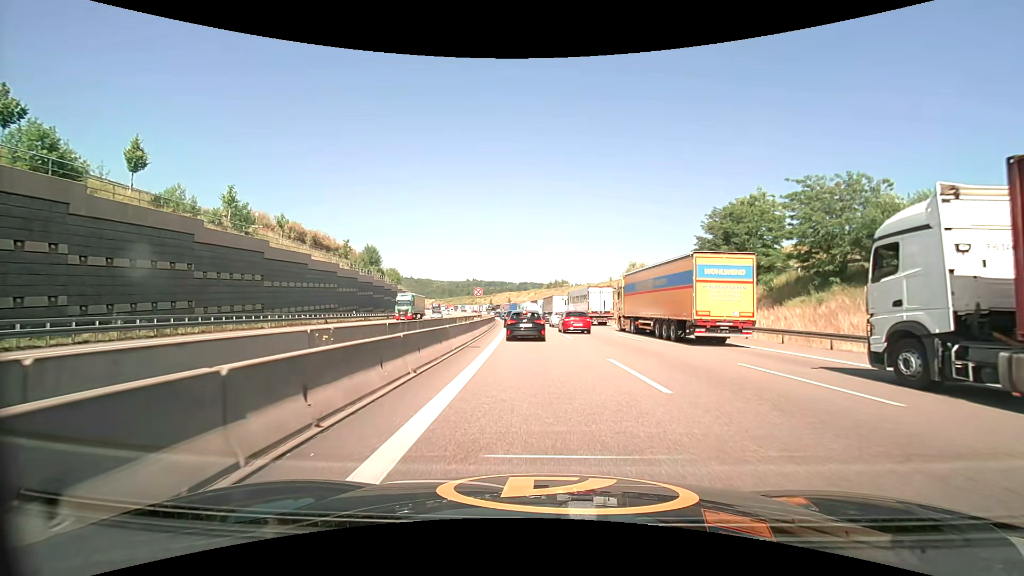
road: motorway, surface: asphalt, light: Day
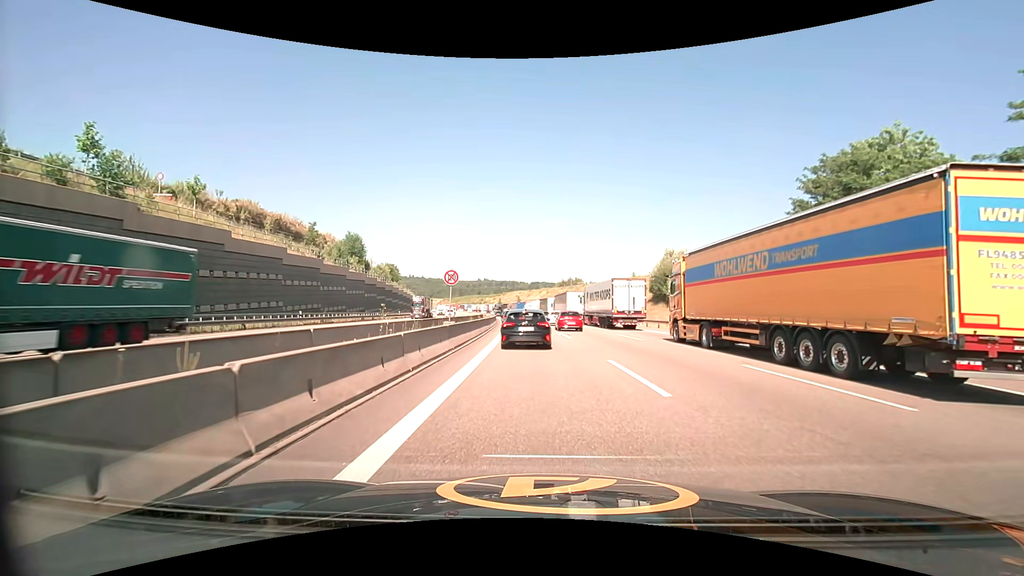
(-0.3, +17.6) m; -1°
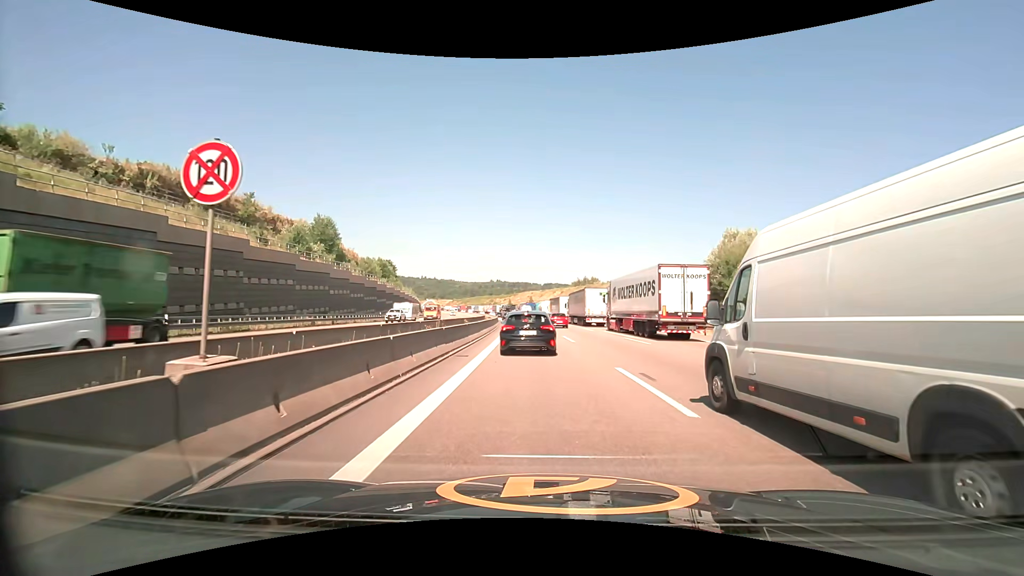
(-0.3, +18.8) m; -2°
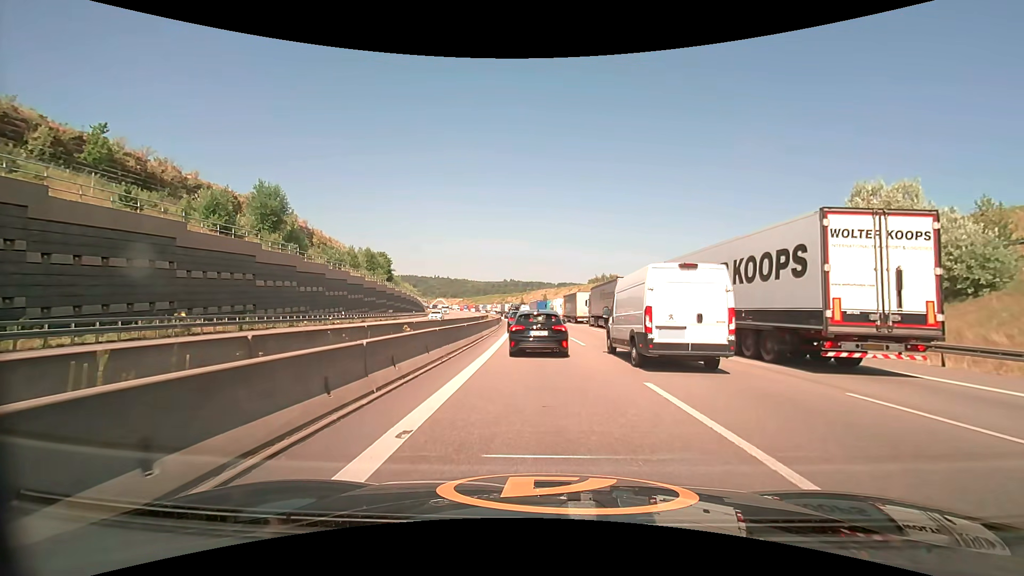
(-0.3, +20.1) m; -2°
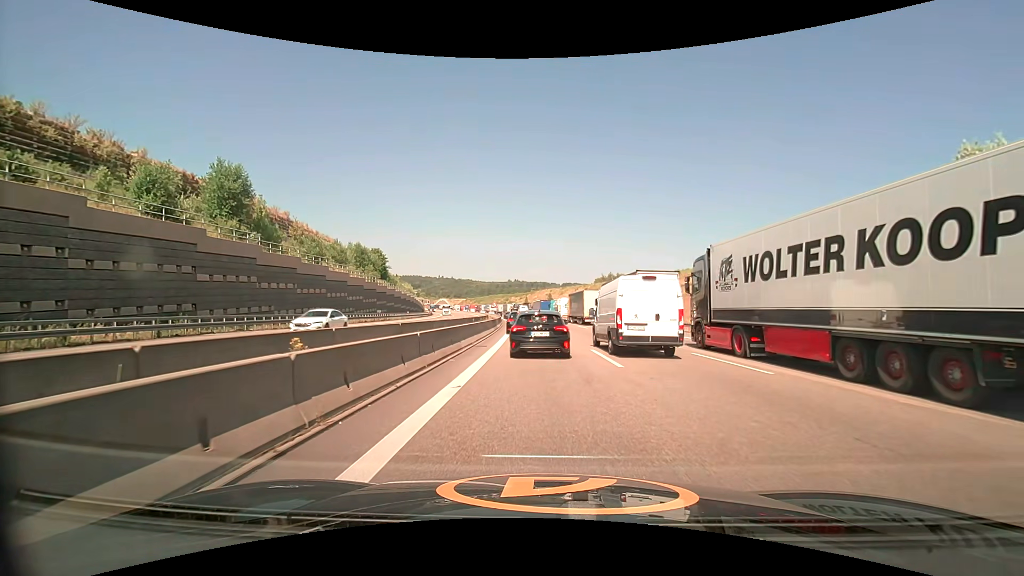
(0.0, +8.5) m; 0°
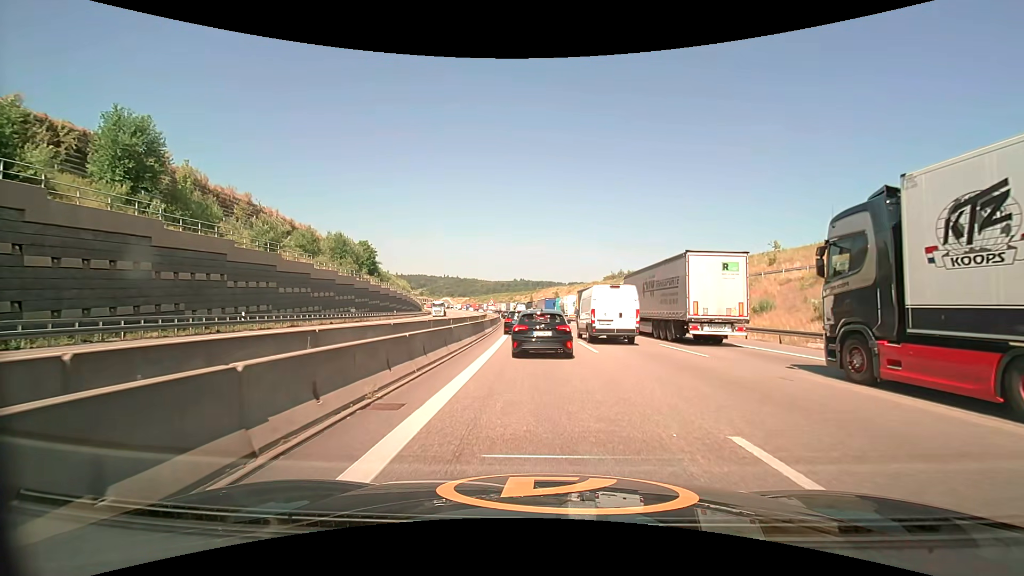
(-0.1, +13.0) m; -1°
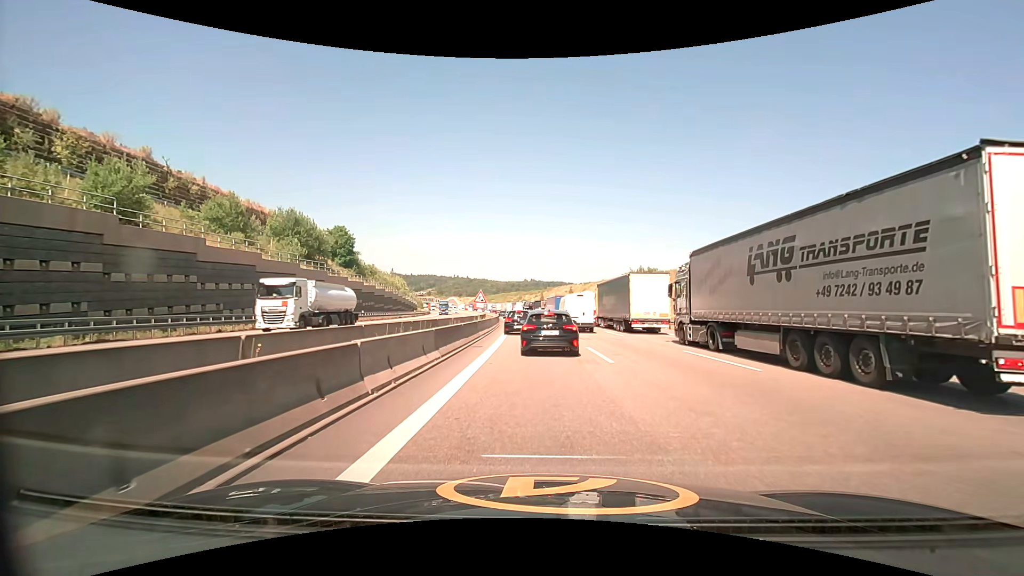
(-0.2, +20.9) m; -1°
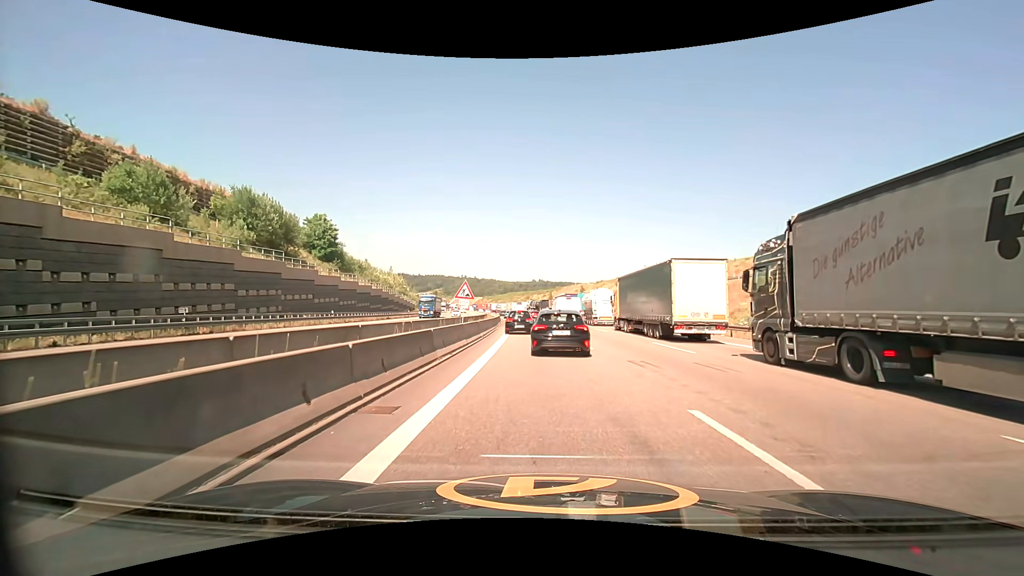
(-0.1, +12.5) m; -1°
(0, +10) (0, +20) (0, +30) (-1, +40) (-1, +50) (-2, +60) (-2, +70) (-3, +80) (-4, +90) (-5, +100) m
